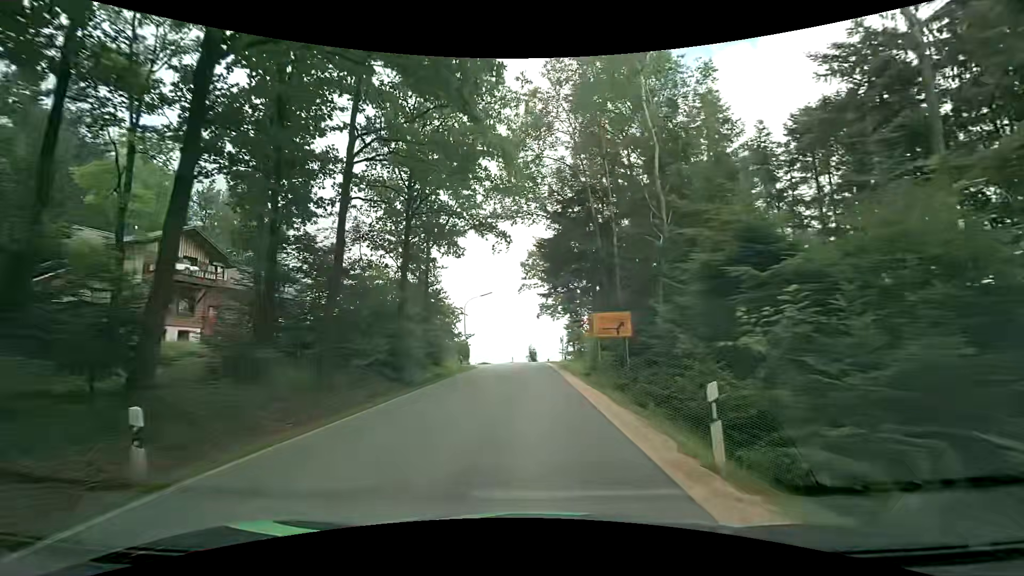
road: secondary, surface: asphalt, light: Day
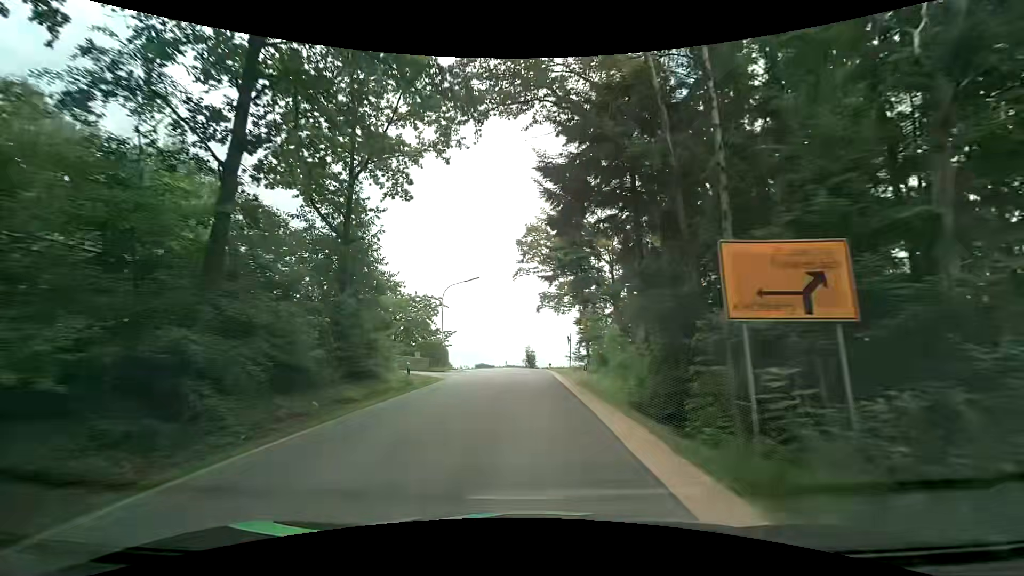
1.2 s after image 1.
(+0.1, +13.6) m; 0°
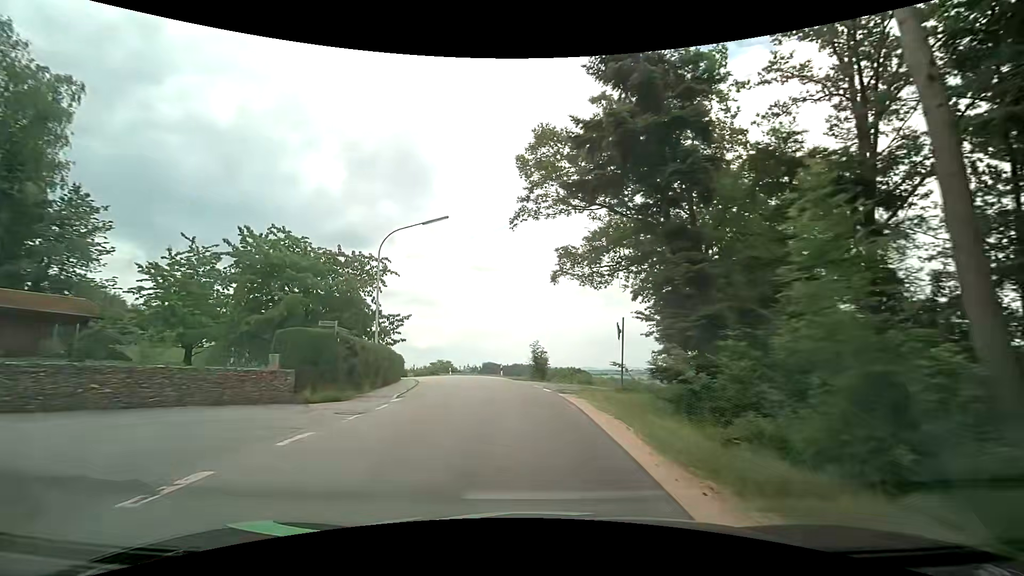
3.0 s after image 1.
(0.0, +21.0) m; 0°
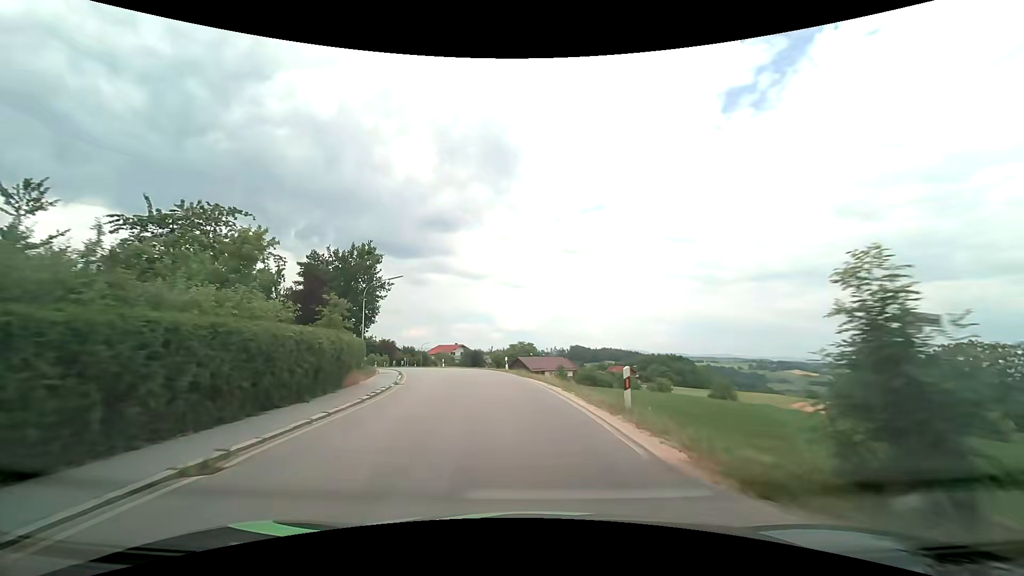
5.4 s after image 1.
(-2.5, +27.9) m; -11°
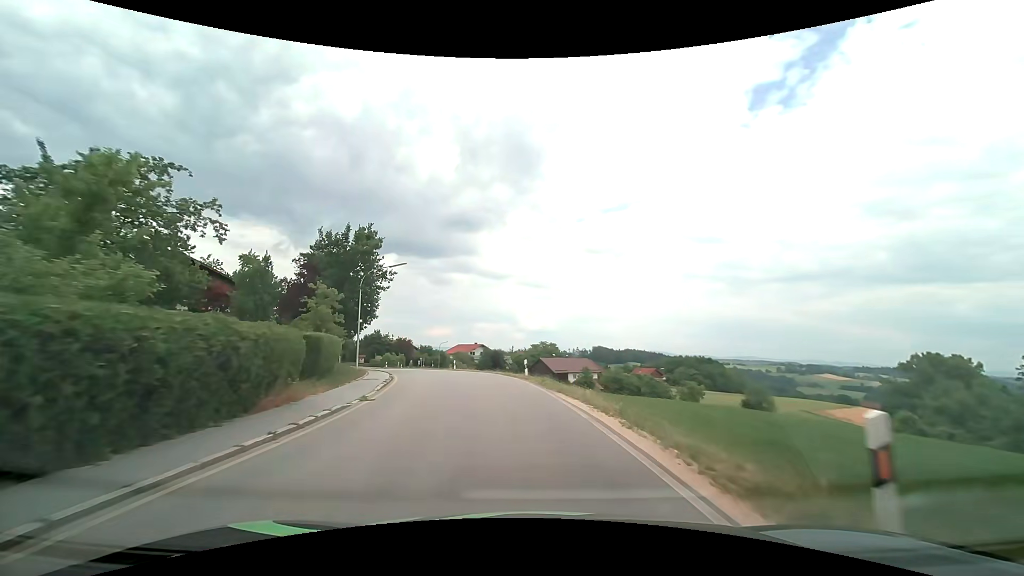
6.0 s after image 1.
(-0.1, +6.9) m; -2°
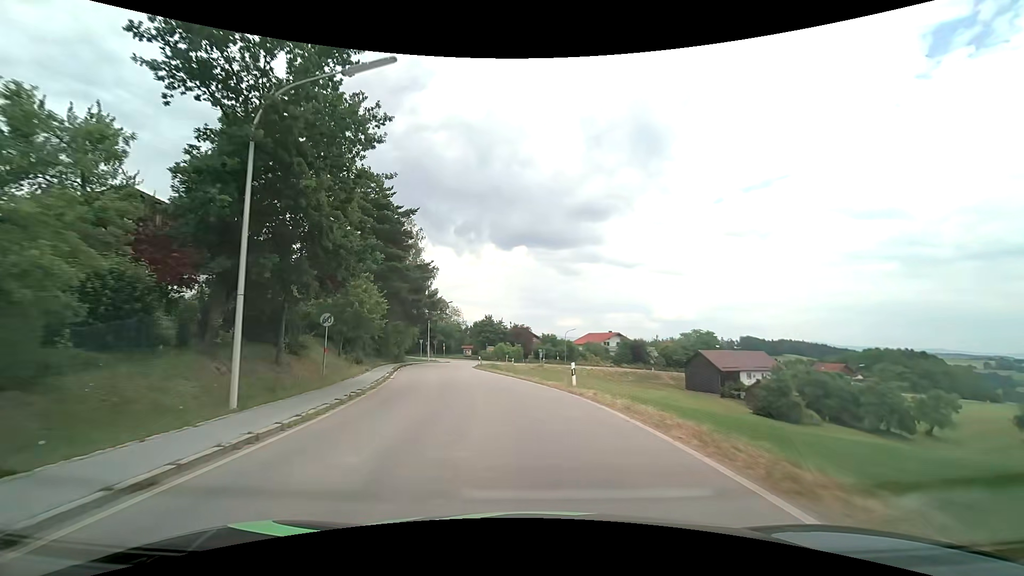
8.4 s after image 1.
(-3.3, +28.5) m; -14°
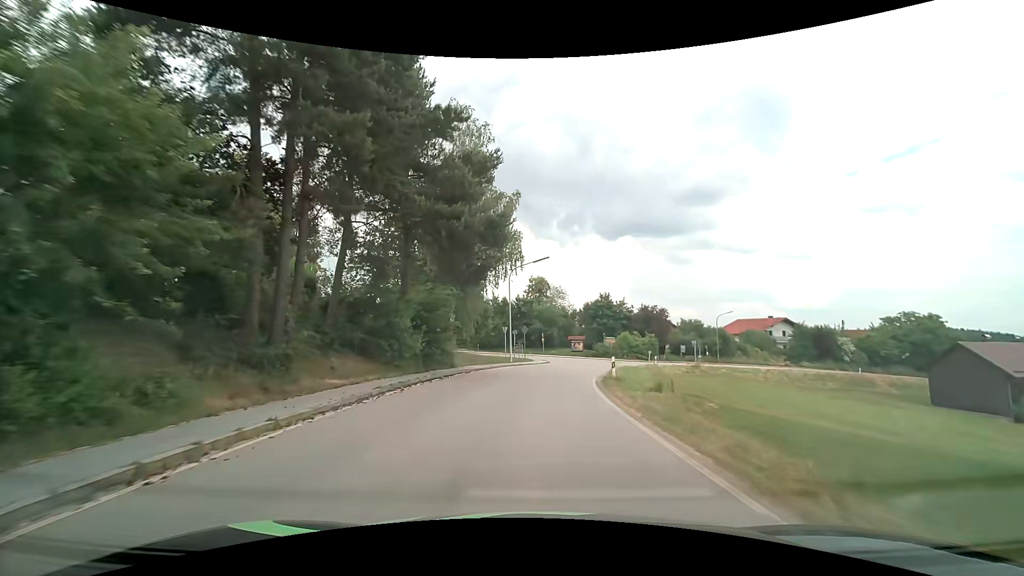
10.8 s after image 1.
(-4.0, +30.3) m; -12°
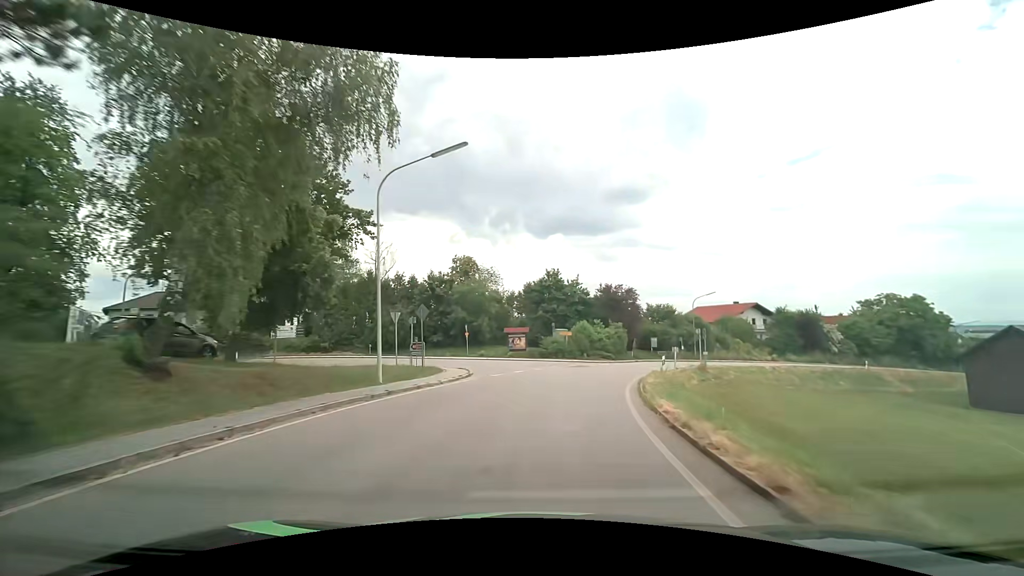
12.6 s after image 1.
(+0.9, +22.0) m; +8°
